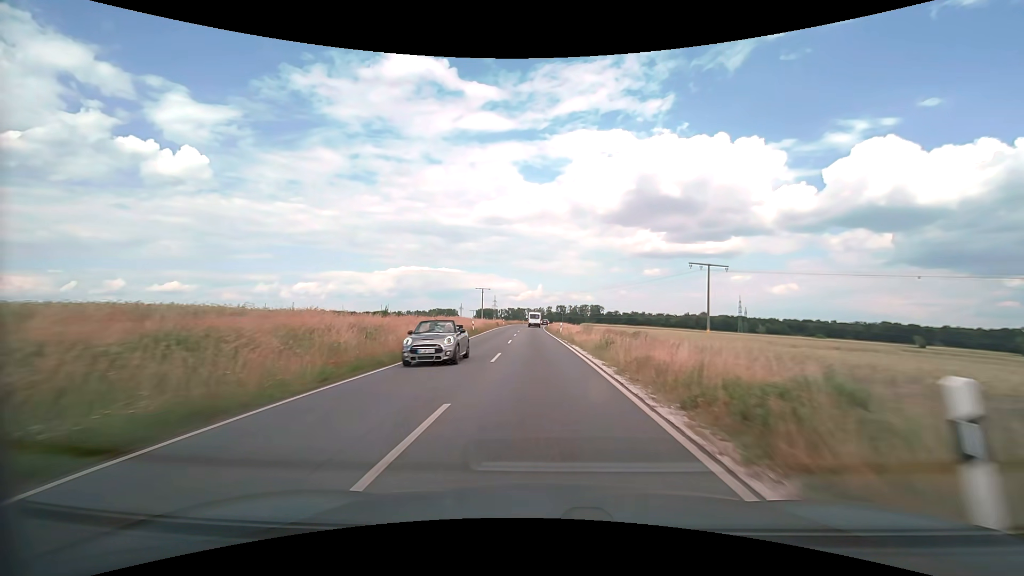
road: secondary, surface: asphalt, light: Day
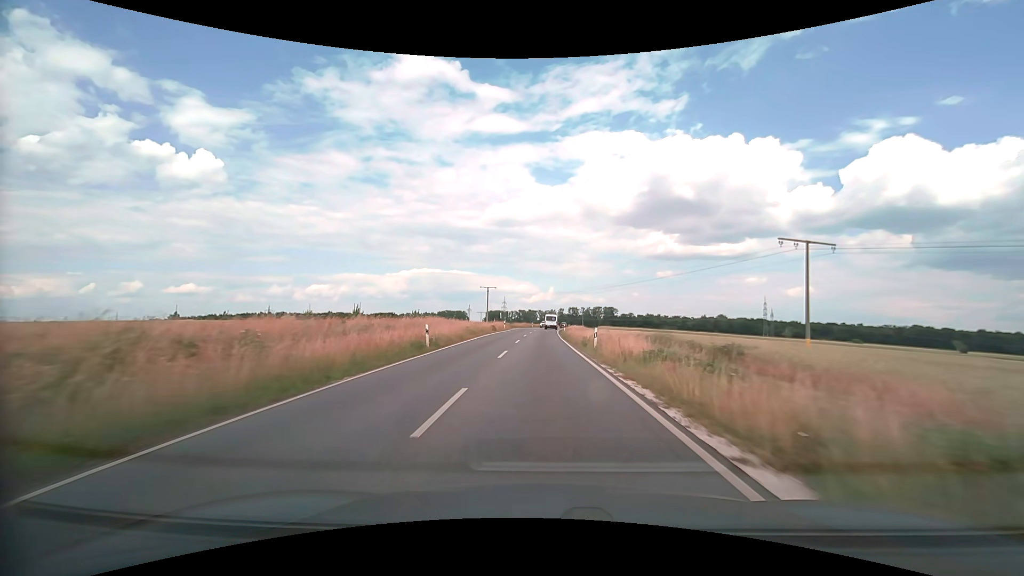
(-0.3, +22.4) m; -1°
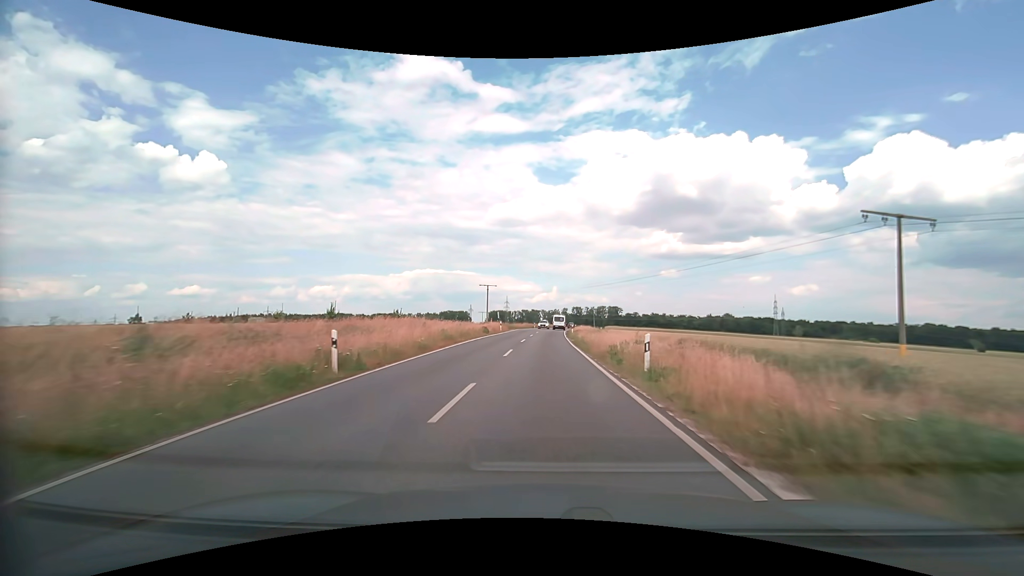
(0.0, +11.3) m; 0°
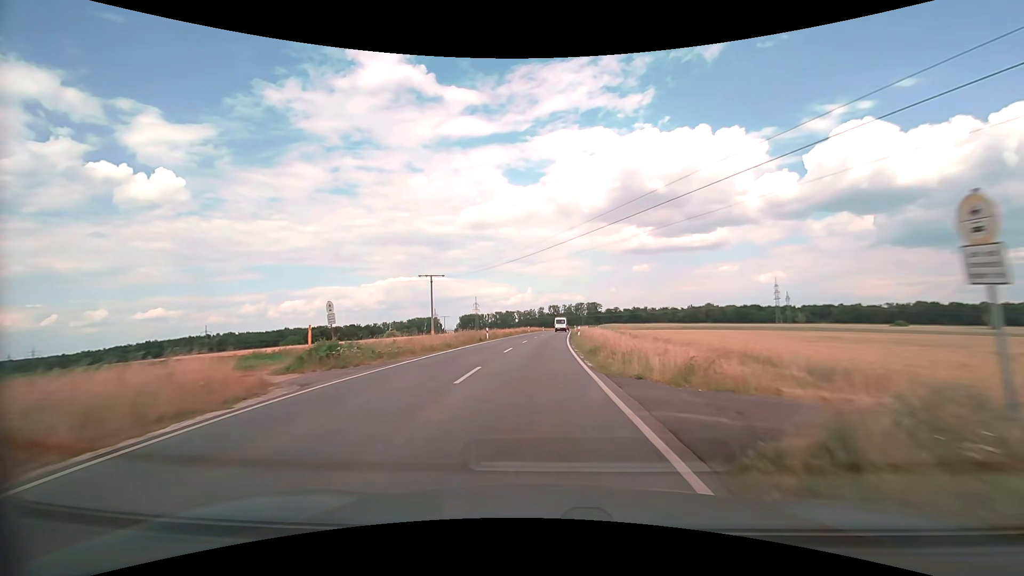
(+1.1, +55.7) m; +3°
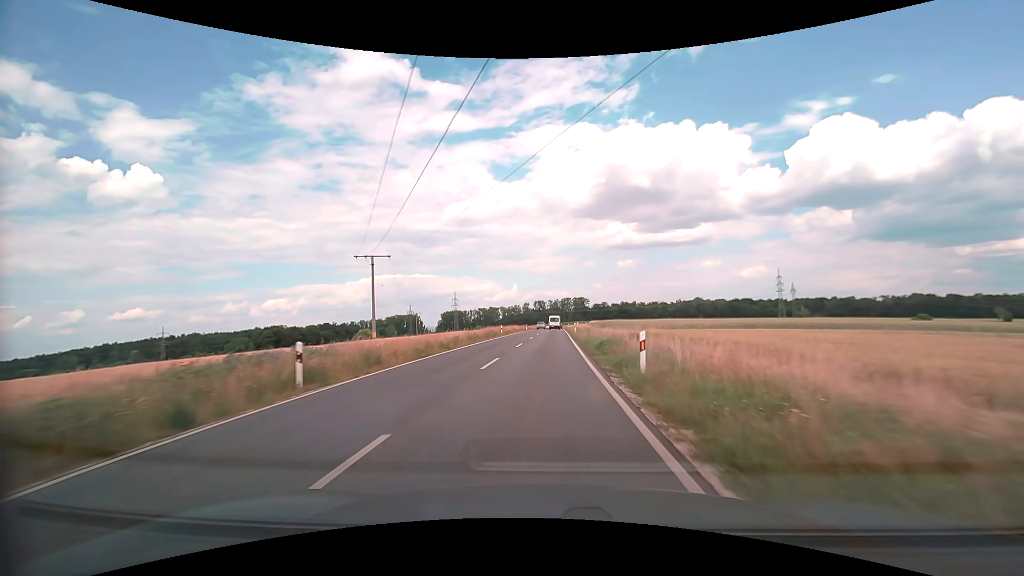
(+0.3, +32.6) m; +1°
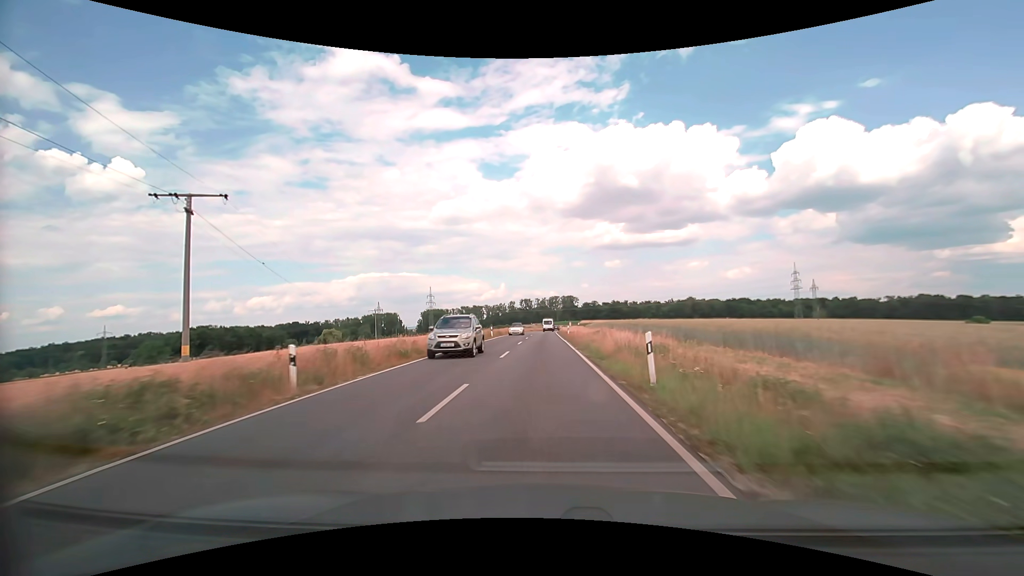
(+0.8, +43.2) m; +1°
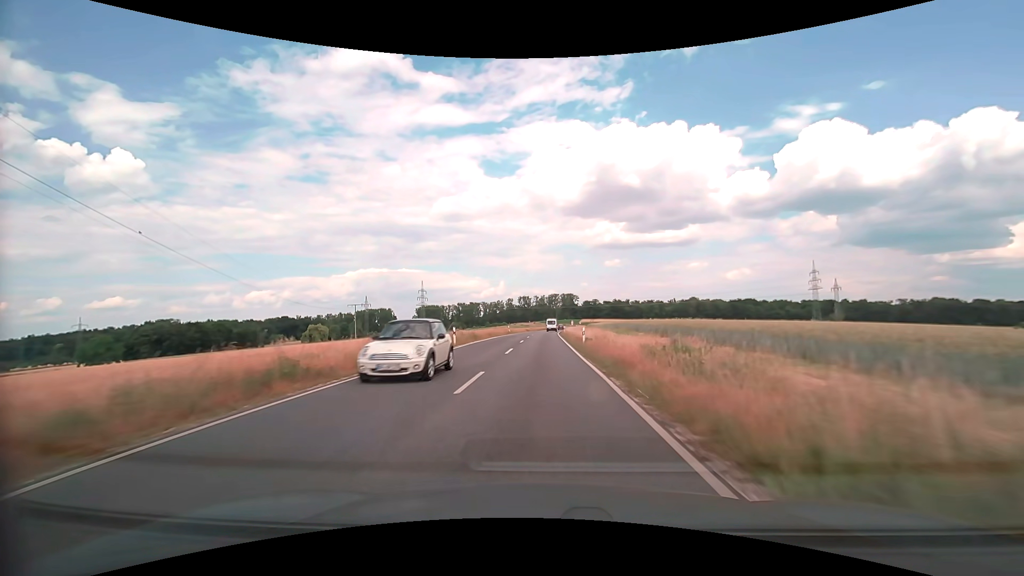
(0.0, +21.6) m; 0°
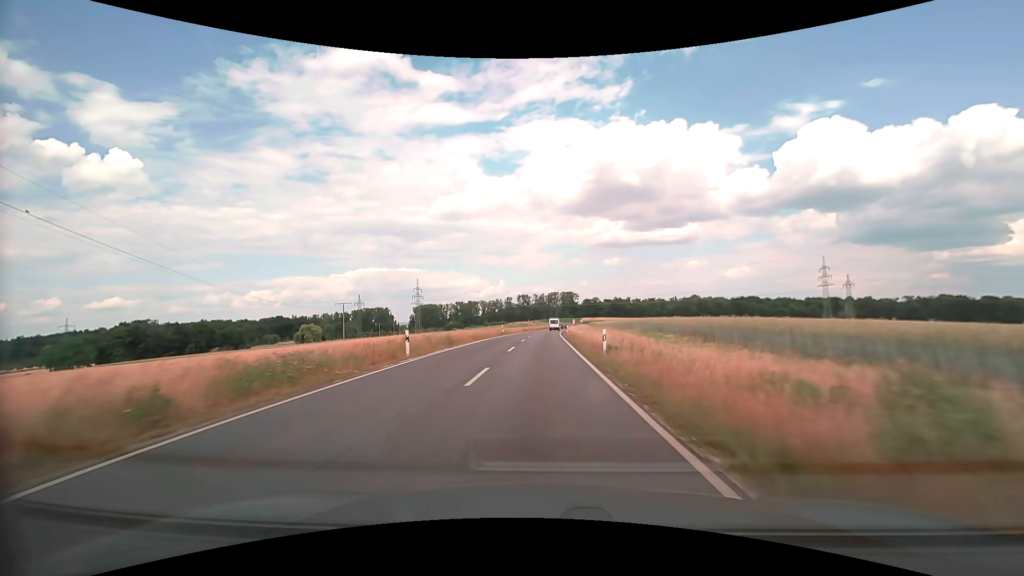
(0.0, +10.8) m; 0°
